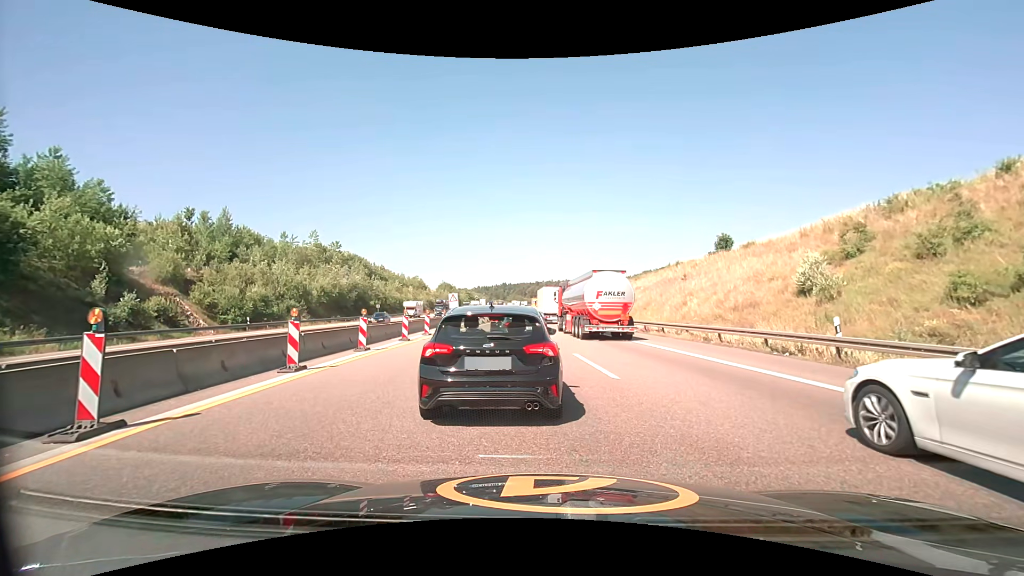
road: motorway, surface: asphalt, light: Day
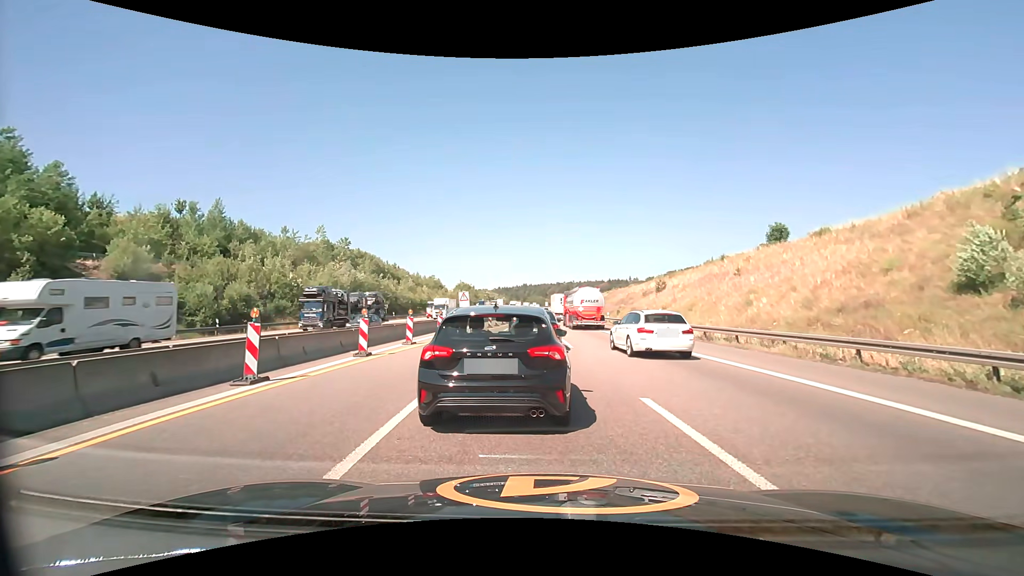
(-0.1, +8.2) m; -2°
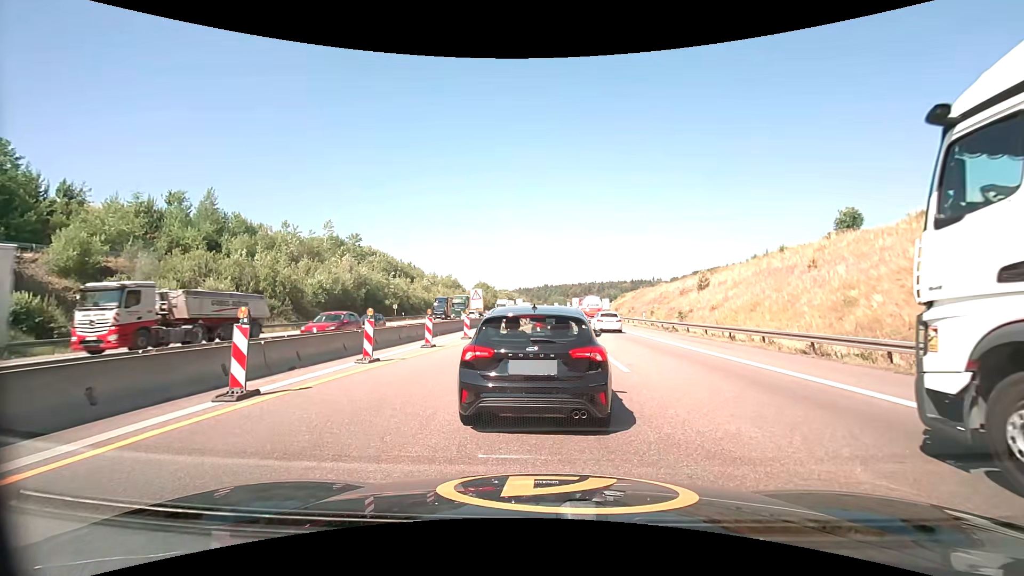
(-0.2, +7.8) m; 0°
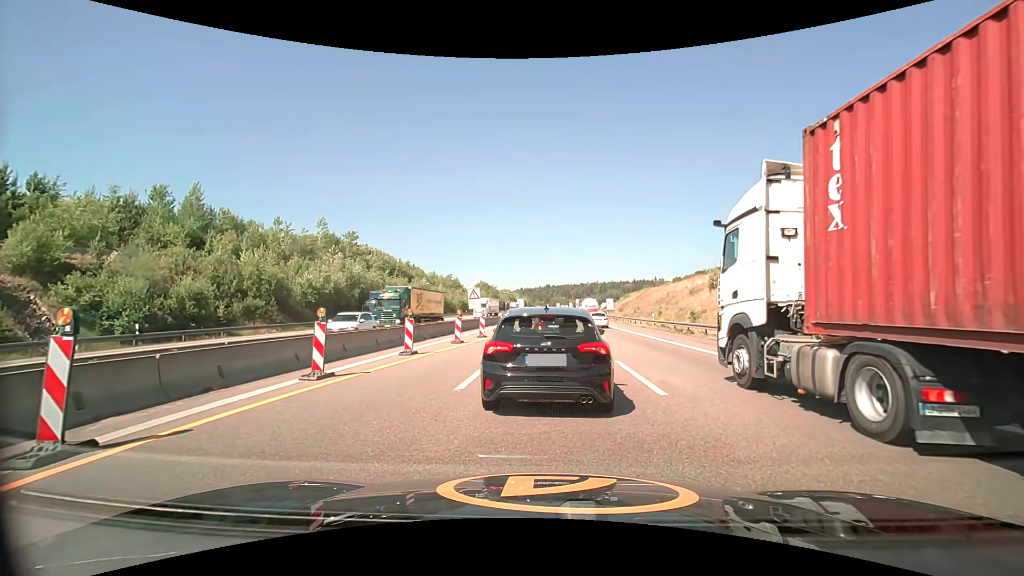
(-0.1, +3.3) m; -2°
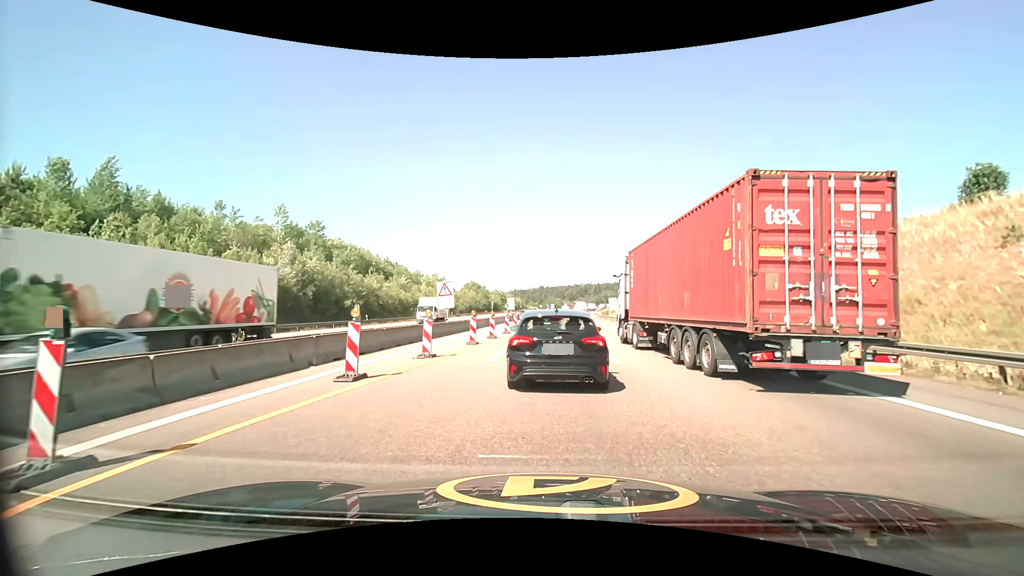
(0.0, +12.3) m; 0°
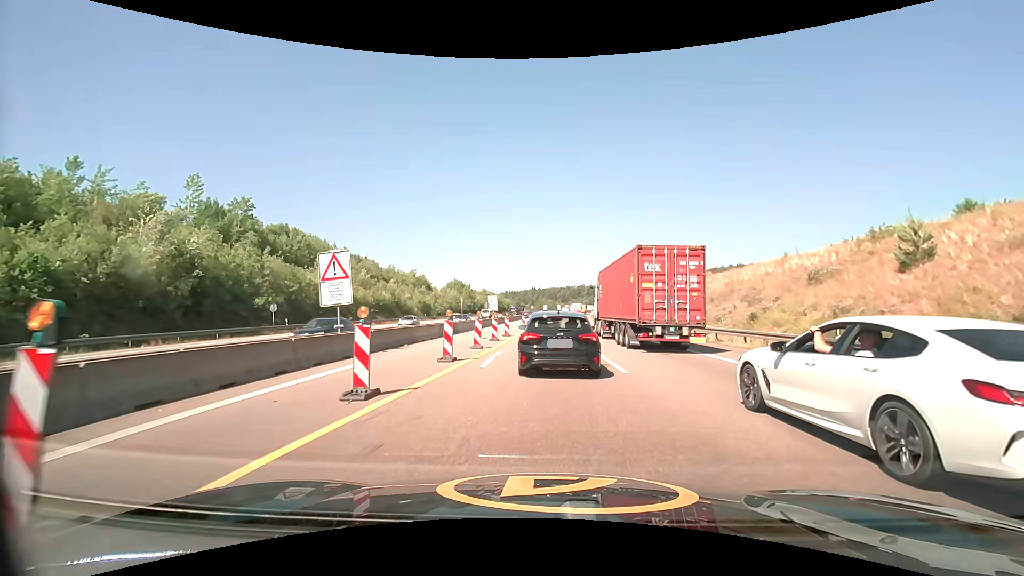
(+0.2, +19.4) m; +1°
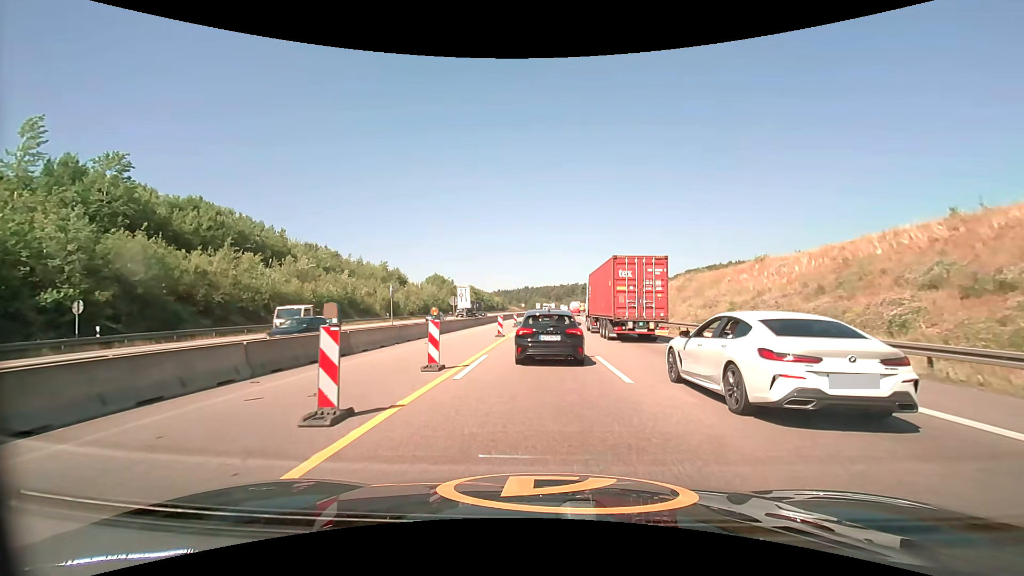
(+0.2, +19.8) m; +1°
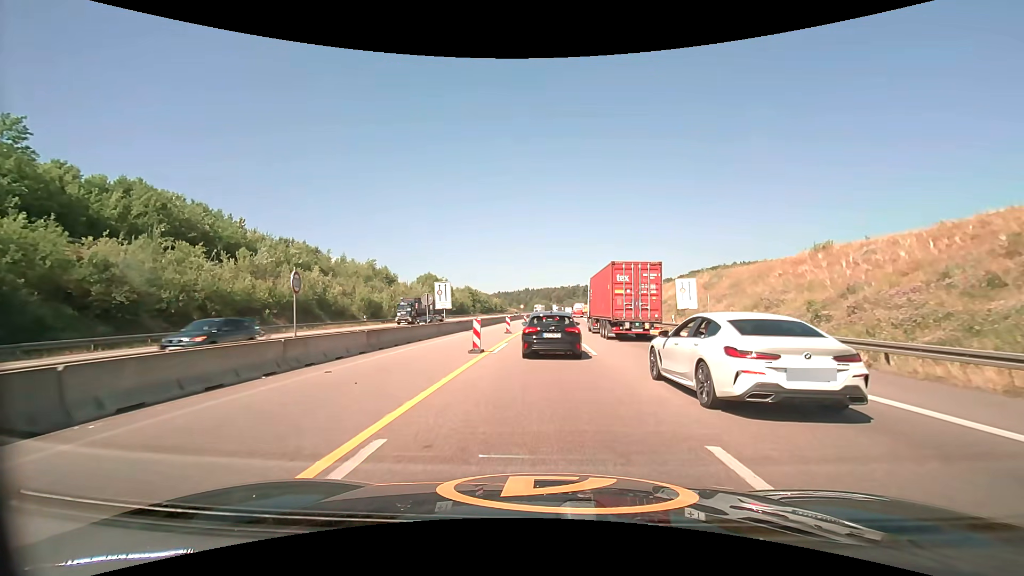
(0.0, +10.6) m; 0°
(0, +10) (0, +20) (0, +30) (0, +40) (+1, +50) (+1, +60) (+1, +70) (+1, +80) (+2, +90) (+3, +100) m
